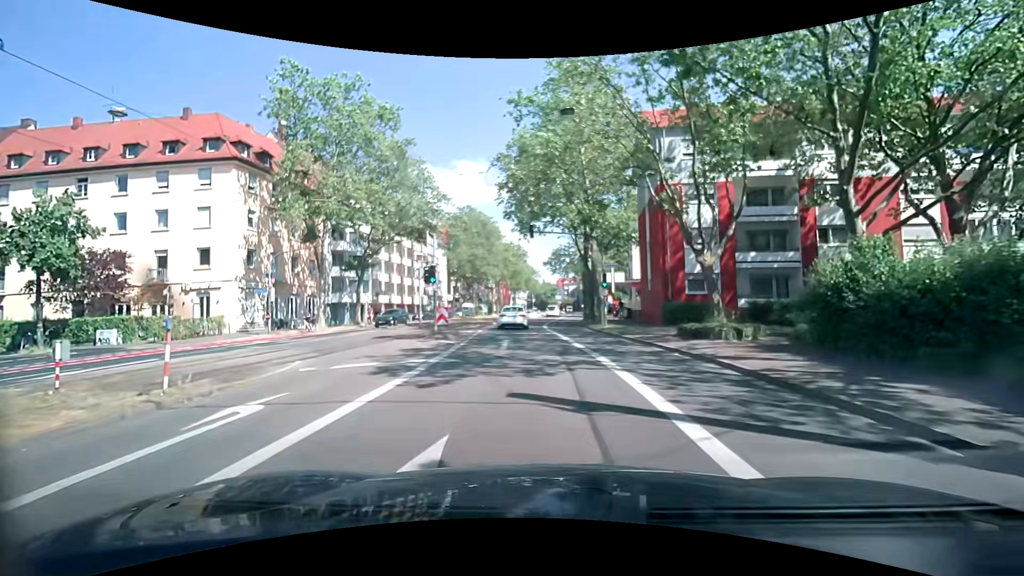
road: secondary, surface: asphalt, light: Day
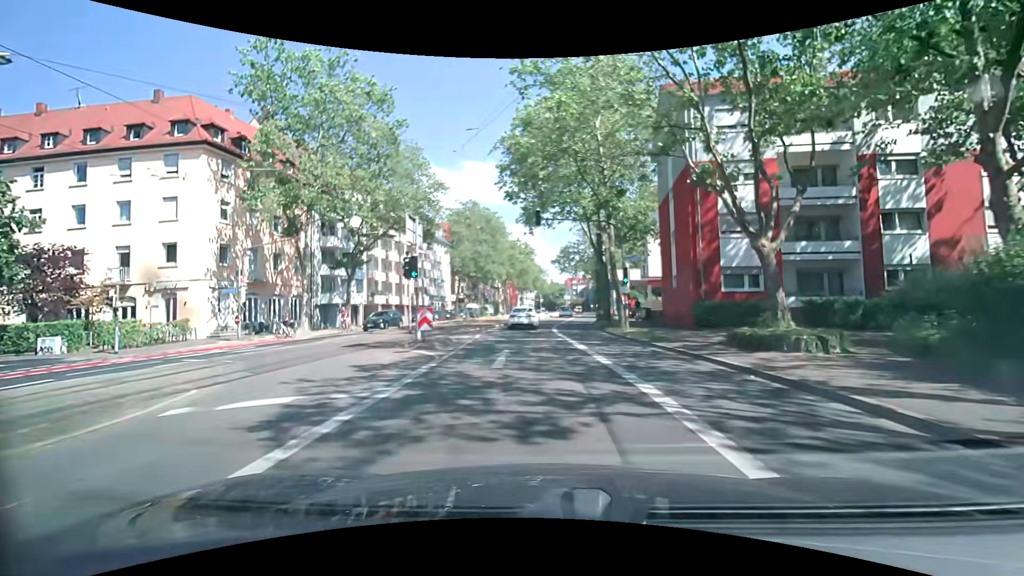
(0.0, +4.6) m; -1°
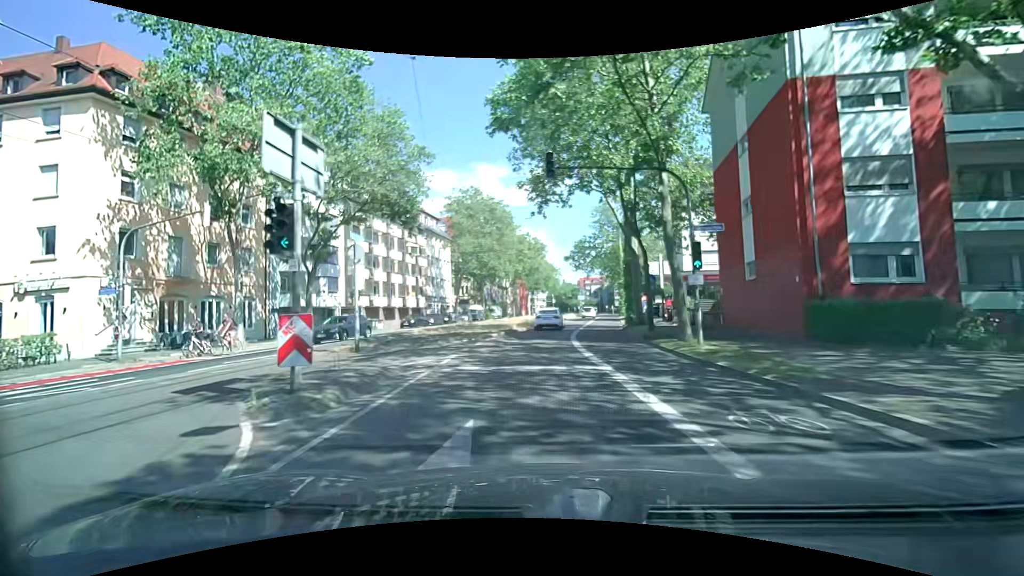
(-0.1, +9.6) m; -1°
(0, +10) (0, +20) (+1, +30) (+2, +40) (+3, +50) (+5, +60) (+6, +70) (+7, +80) (+10, +89) (+12, +99) m
